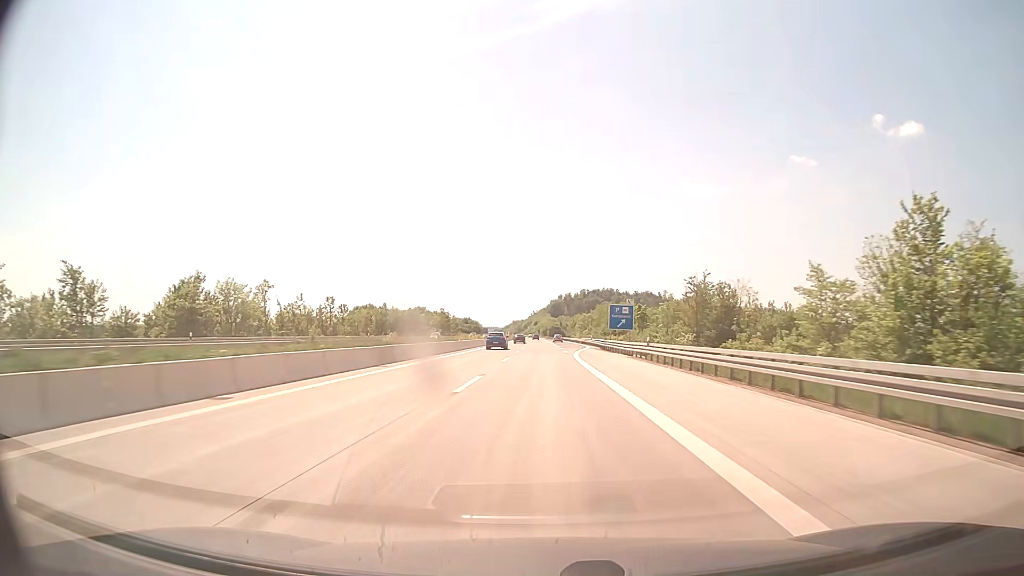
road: motorway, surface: concrete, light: Day
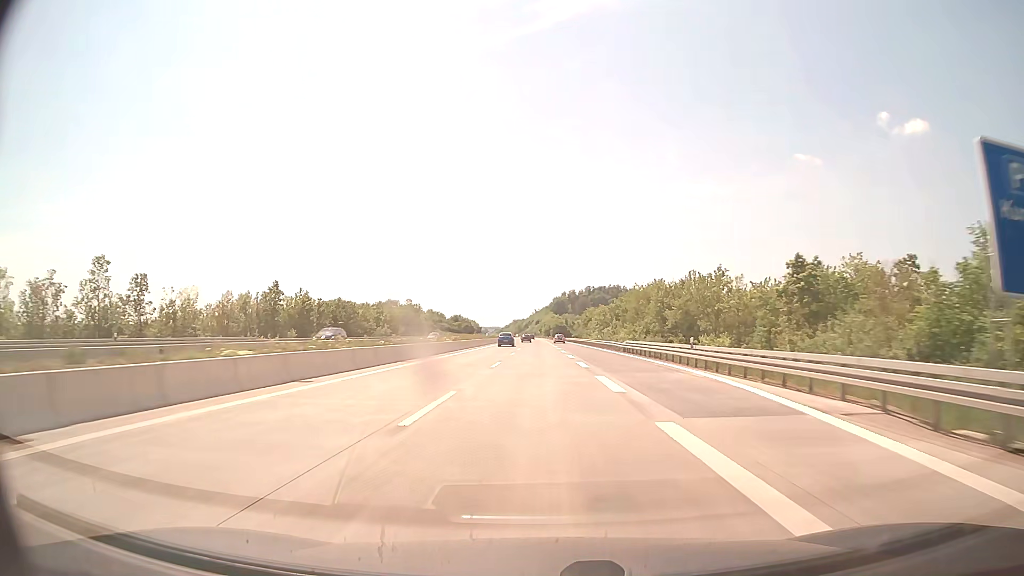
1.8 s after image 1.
(0.0, +59.5) m; 0°
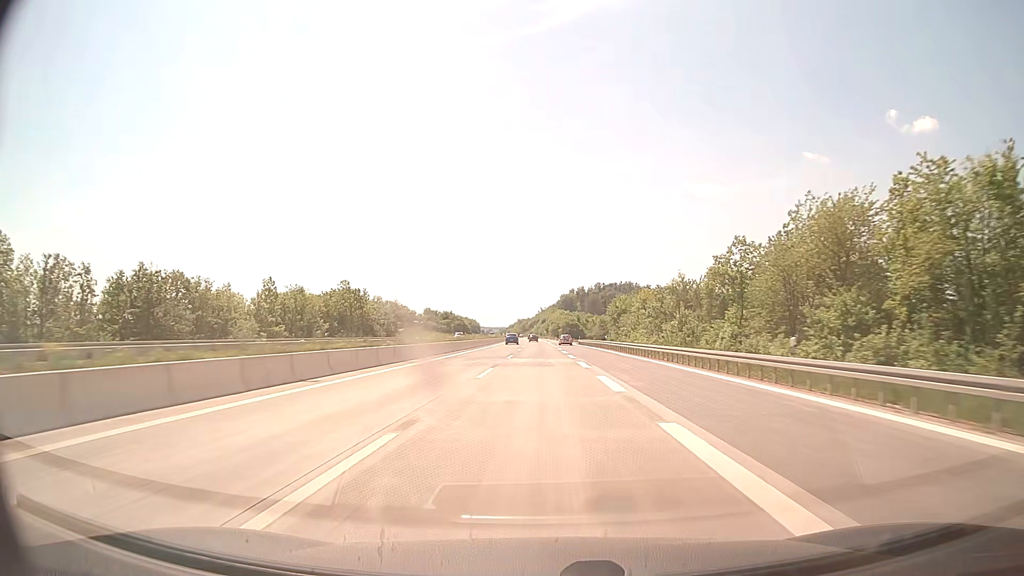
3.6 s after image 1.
(-0.3, +59.5) m; -1°
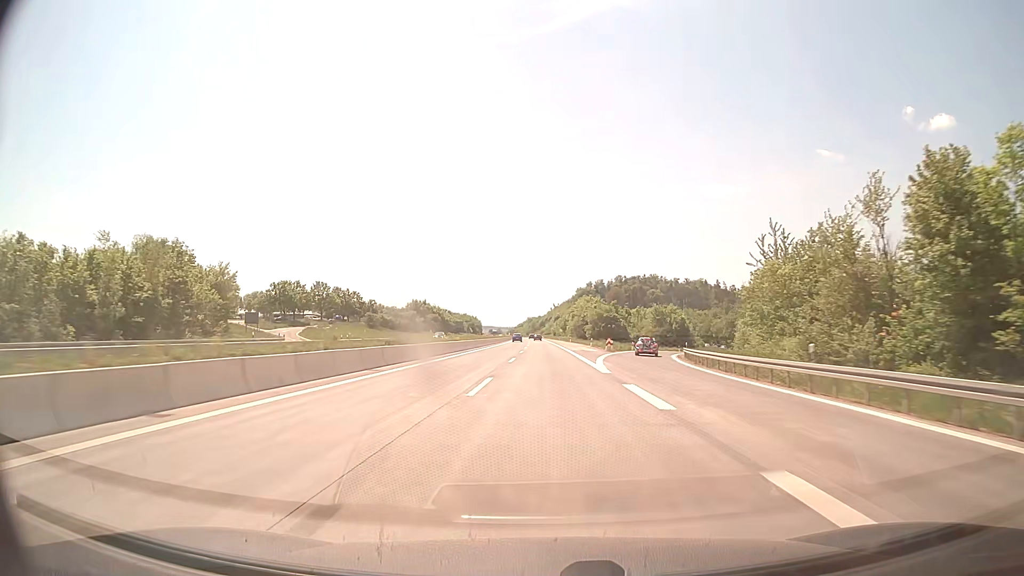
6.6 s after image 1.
(-1.0, +99.1) m; -1°
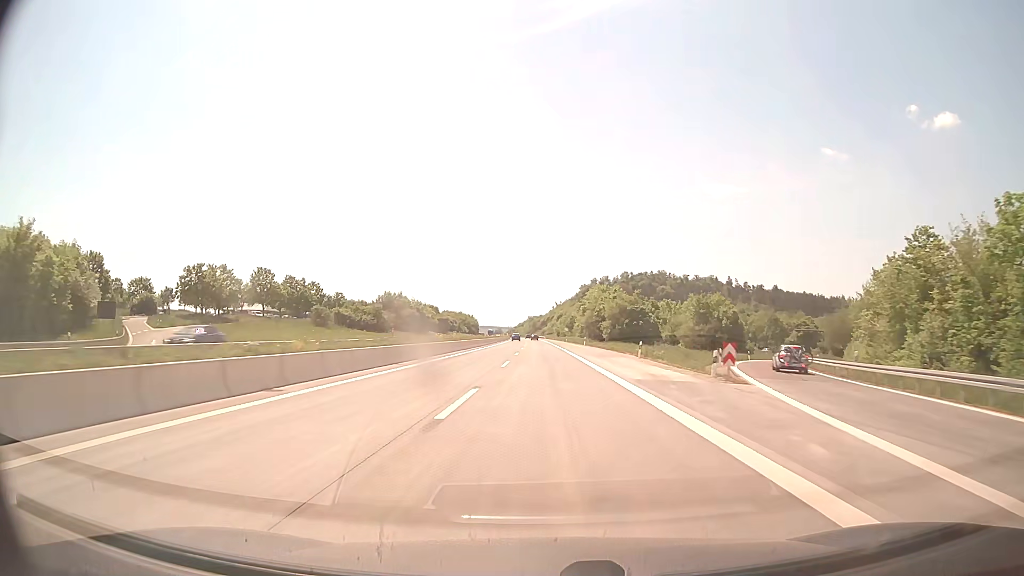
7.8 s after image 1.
(0.0, +39.6) m; 0°
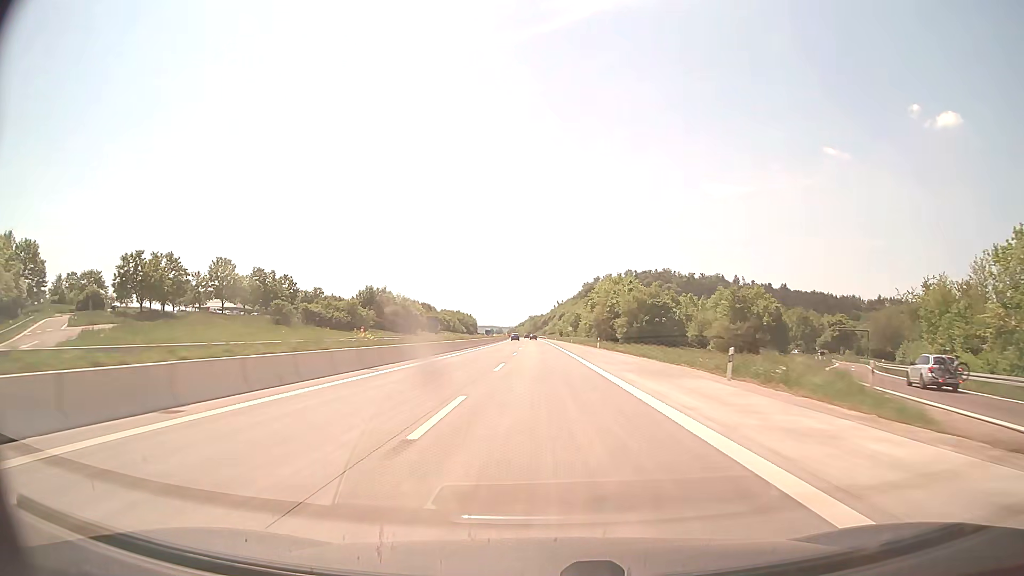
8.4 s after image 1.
(0.0, +19.8) m; 0°
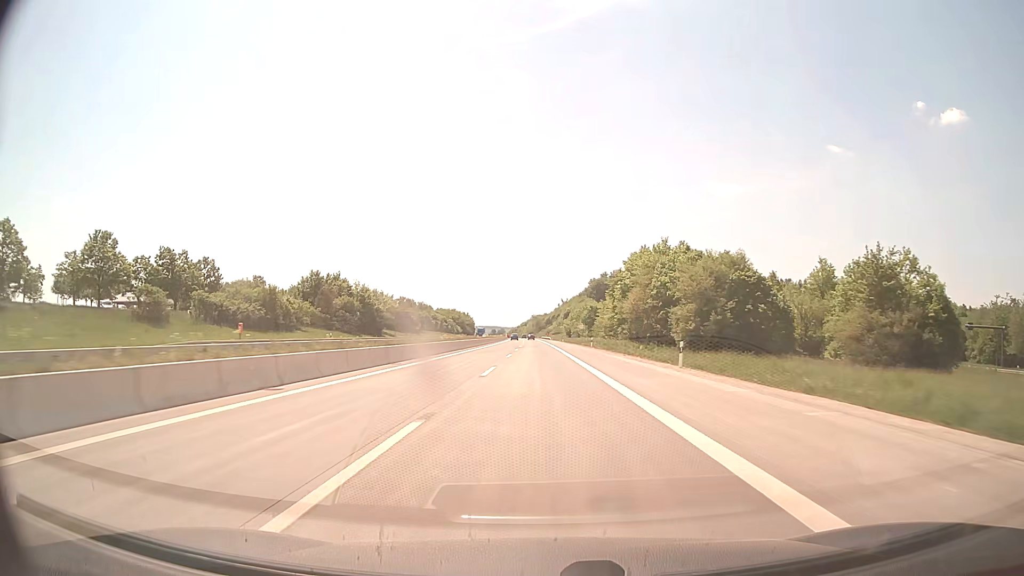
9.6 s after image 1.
(0.0, +39.6) m; 0°
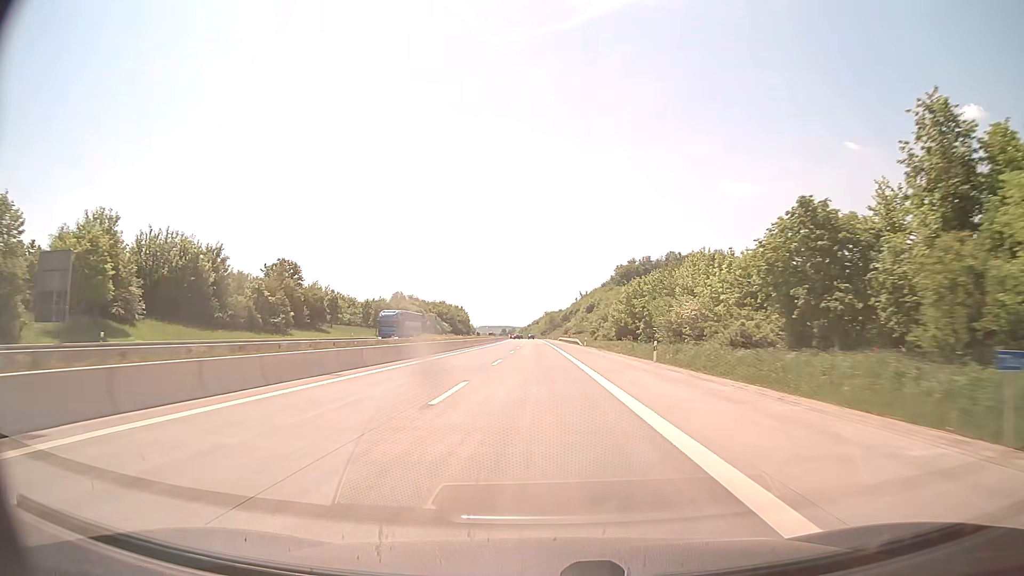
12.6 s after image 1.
(-1.2, +99.0) m; -1°
(0, +10) (0, +20) (0, +30) (0, +40) (0, +50) (0, +60) (0, +70) (-1, +80) (-1, +90) (-1, +100) m
